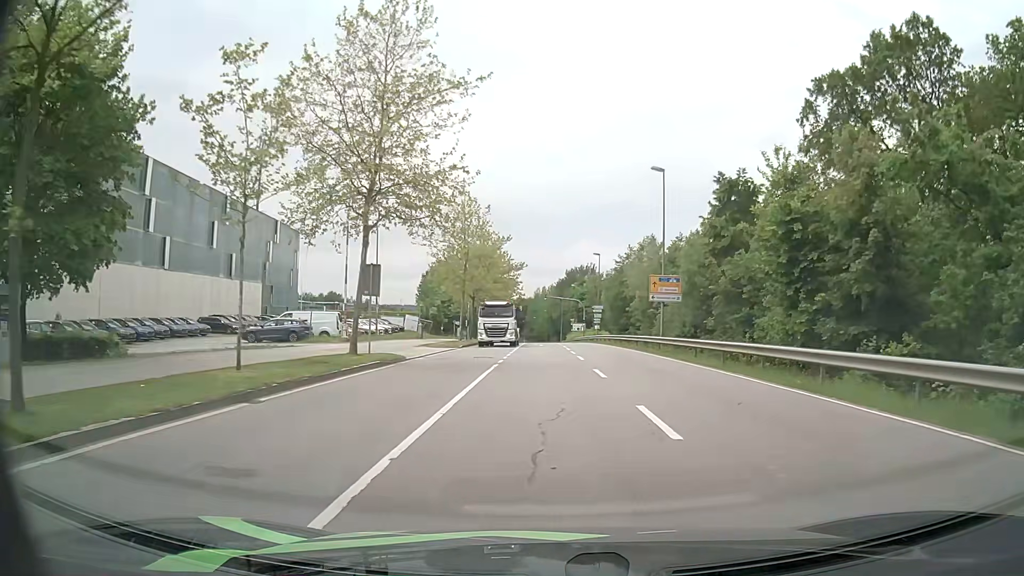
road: secondary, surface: asphalt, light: Day
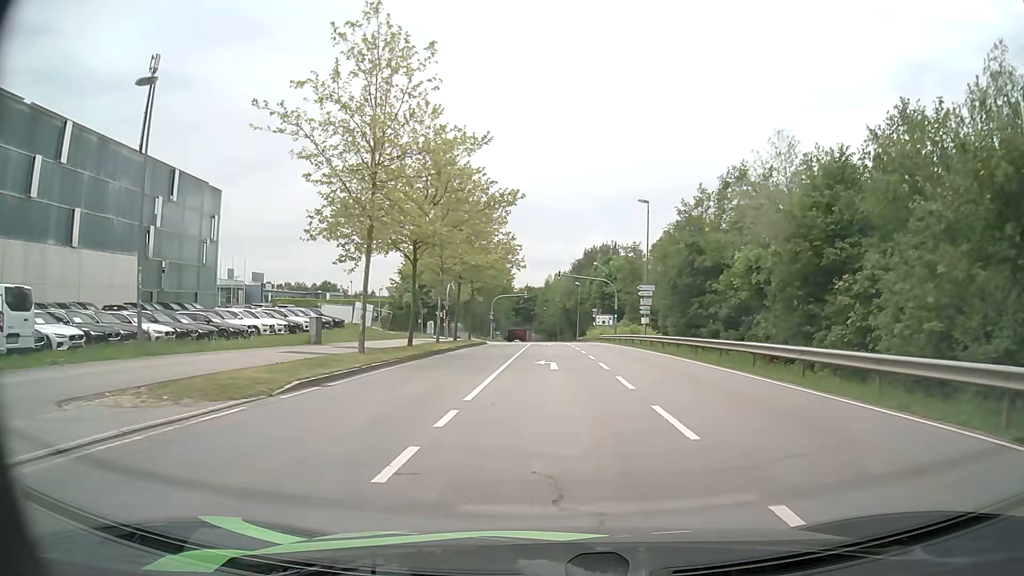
(-0.1, +30.1) m; 0°
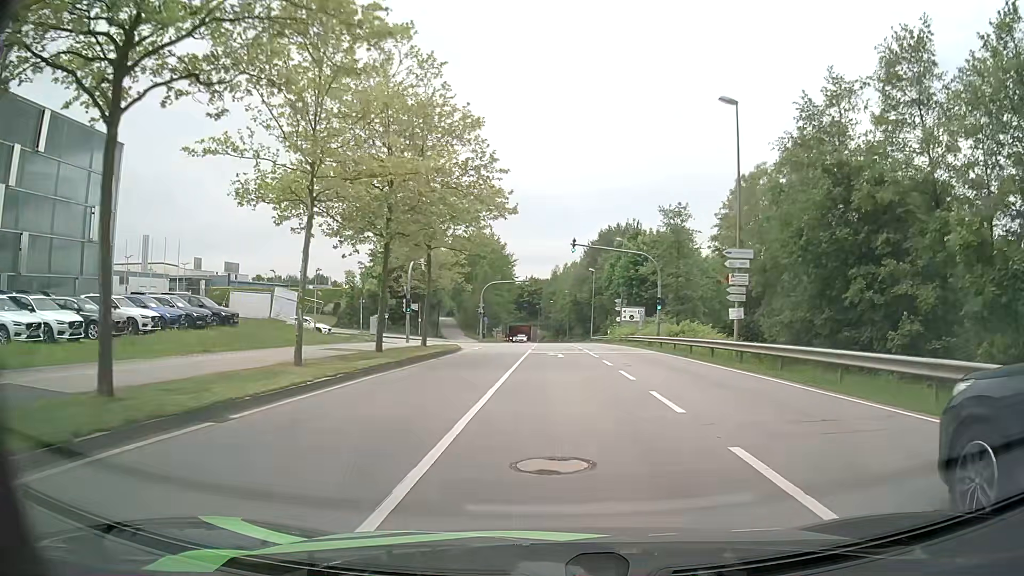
(-0.2, +21.5) m; -1°
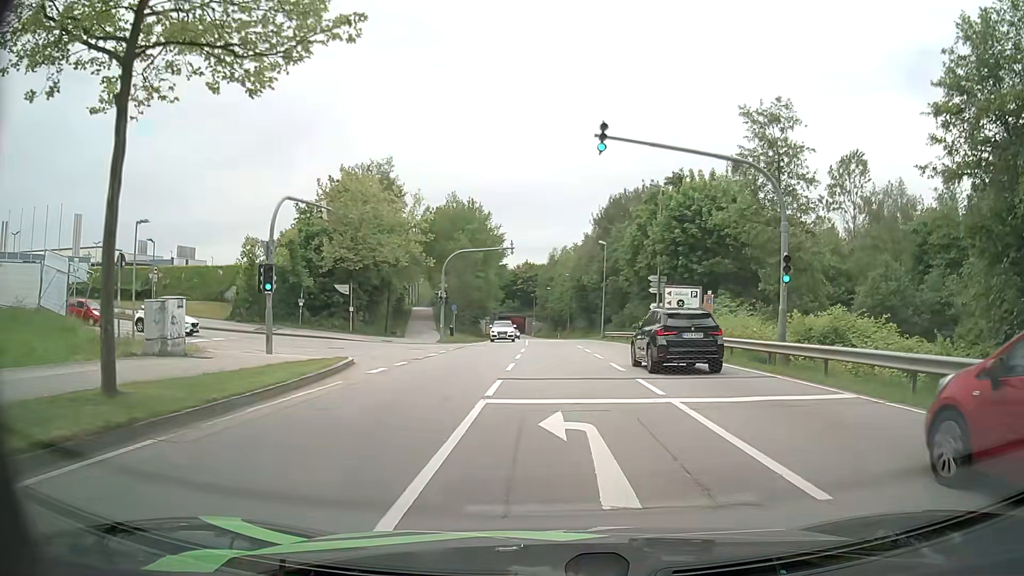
(+0.1, +22.9) m; +1°
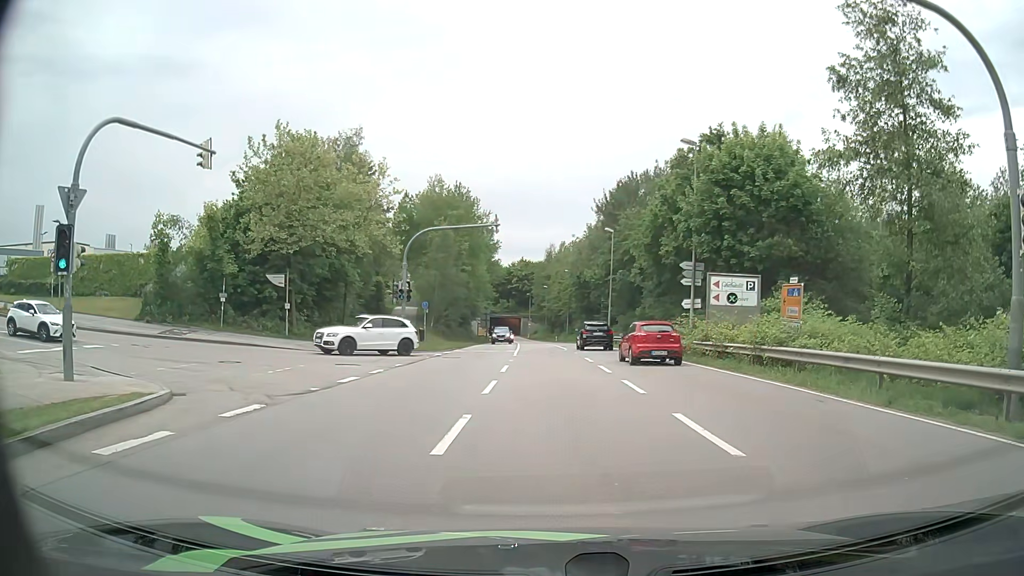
(0.0, +10.7) m; -1°
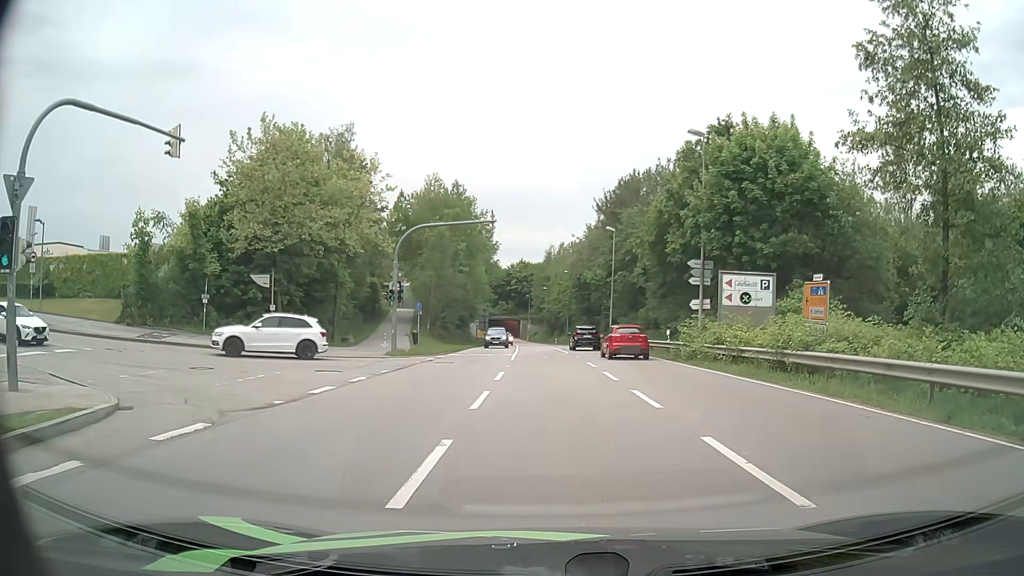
(0.0, +1.9) m; 0°
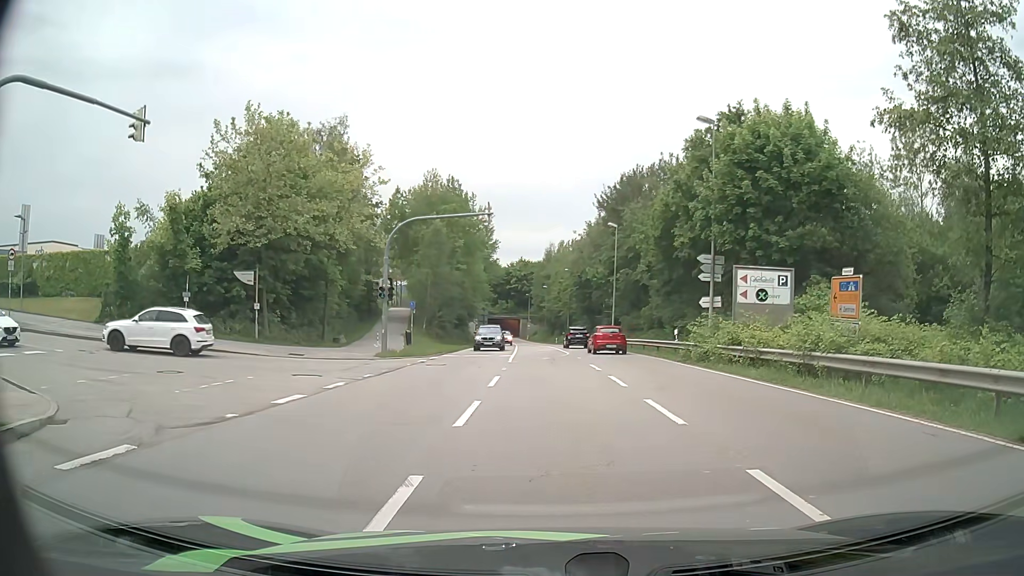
(0.0, +1.9) m; +1°
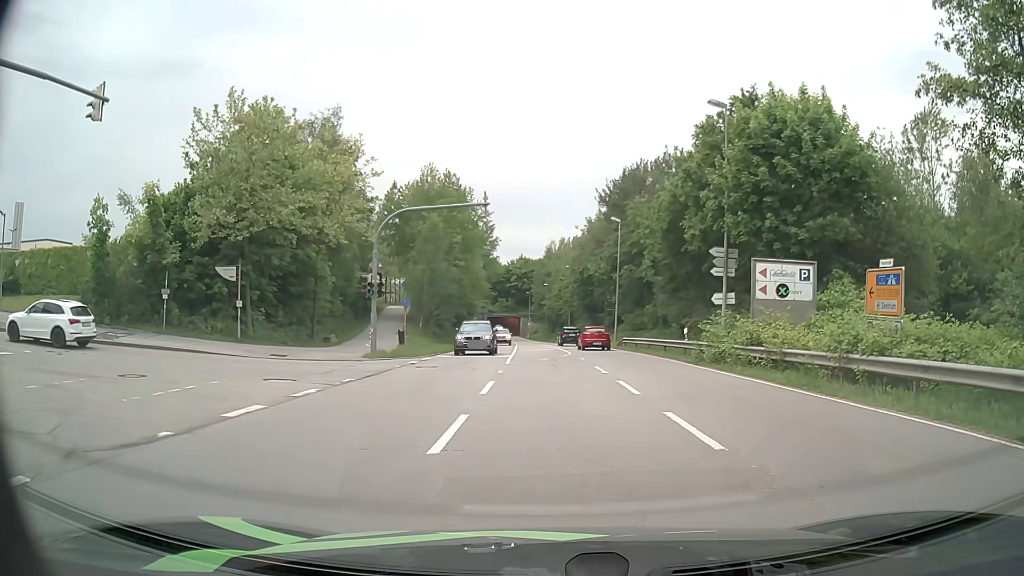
(0.0, +2.0) m; +1°
